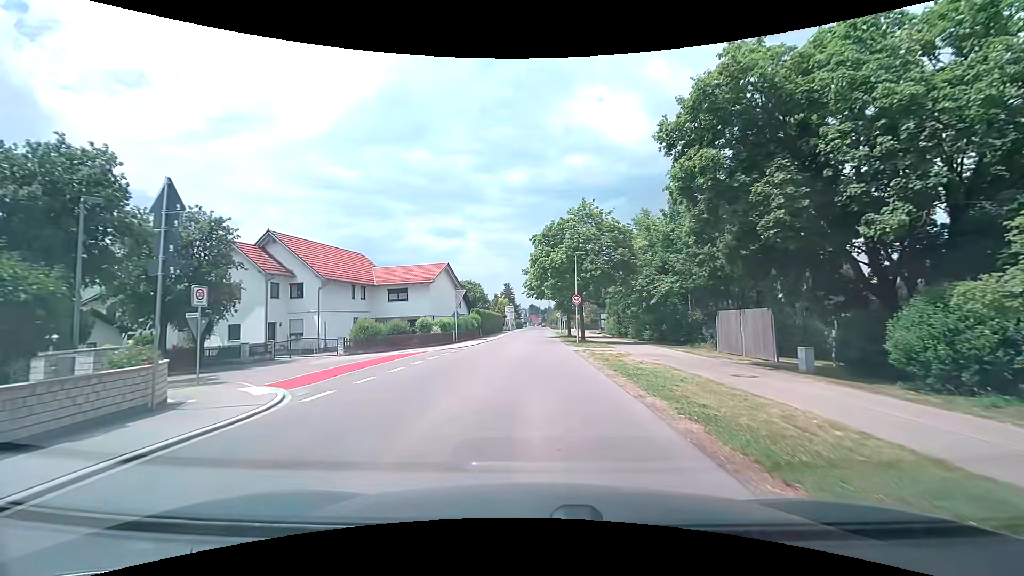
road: tertiary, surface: asphalt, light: Day
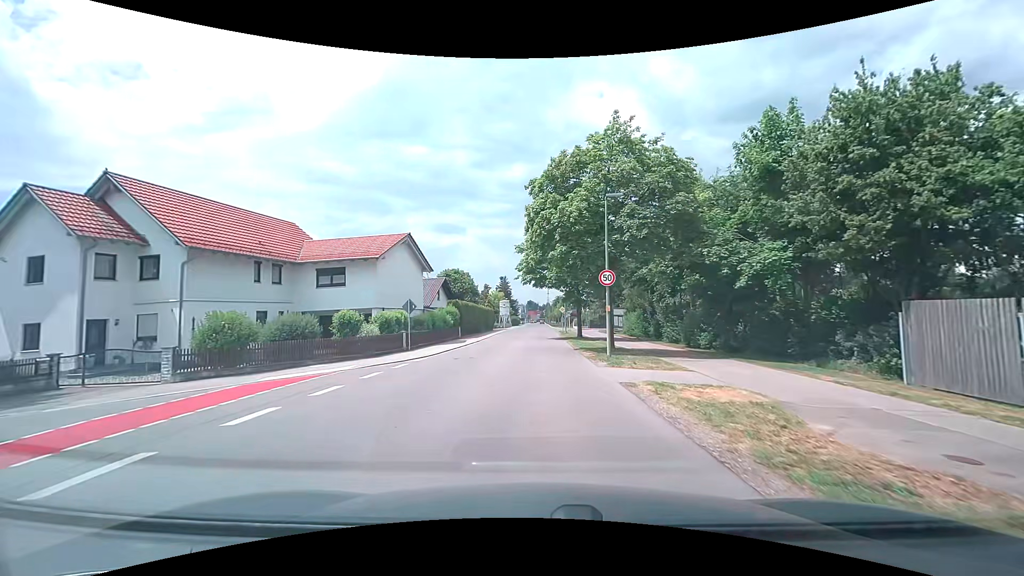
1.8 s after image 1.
(+0.4, +14.9) m; +2°
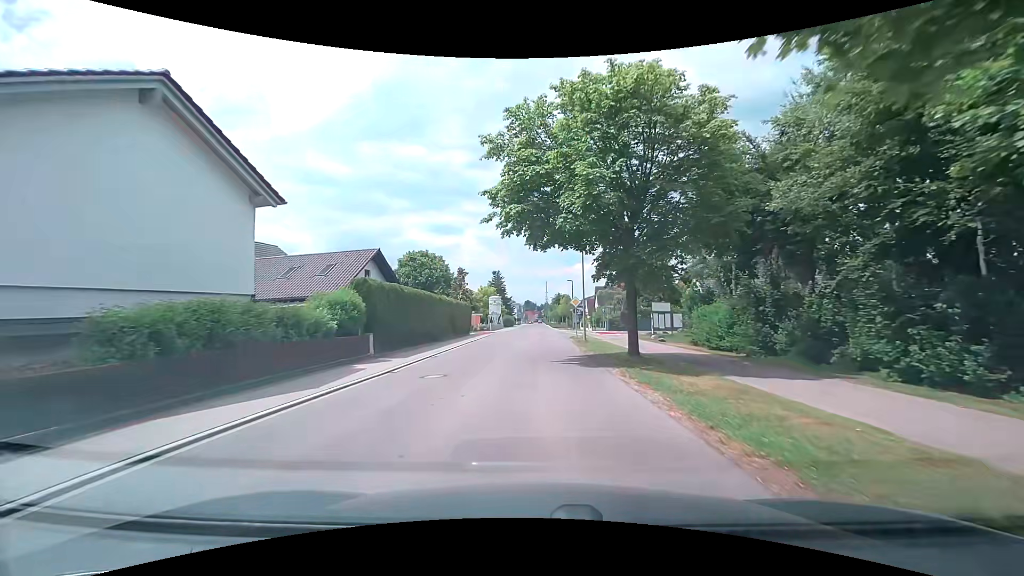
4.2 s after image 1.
(0.0, +23.1) m; 0°
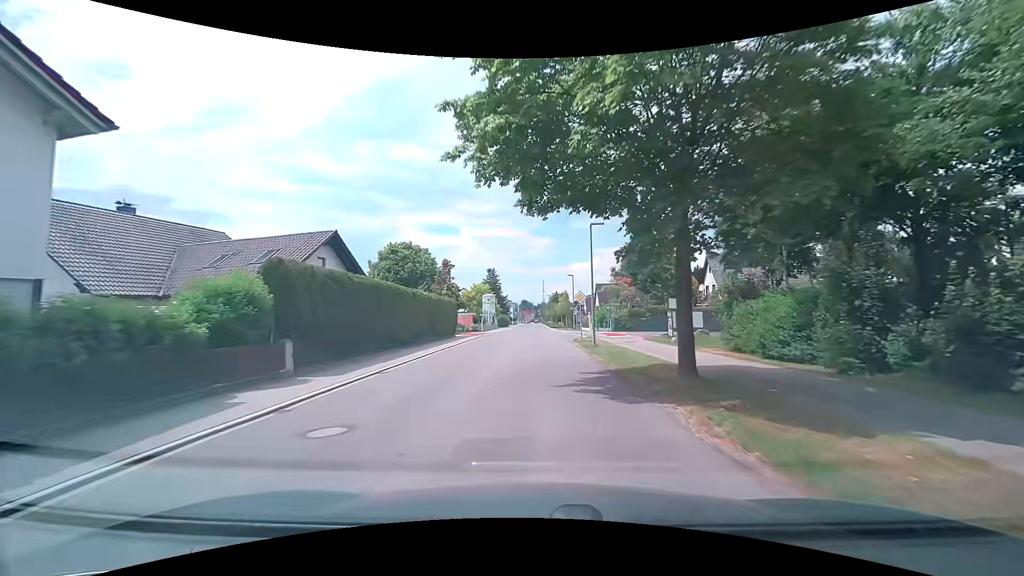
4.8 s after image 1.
(+0.1, +6.6) m; 0°
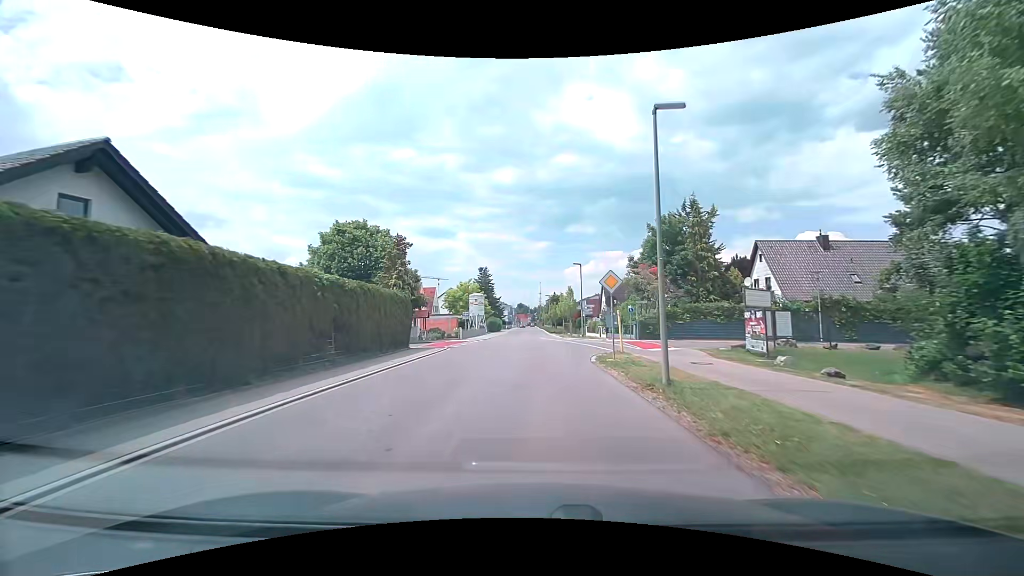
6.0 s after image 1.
(+0.2, +14.1) m; +1°
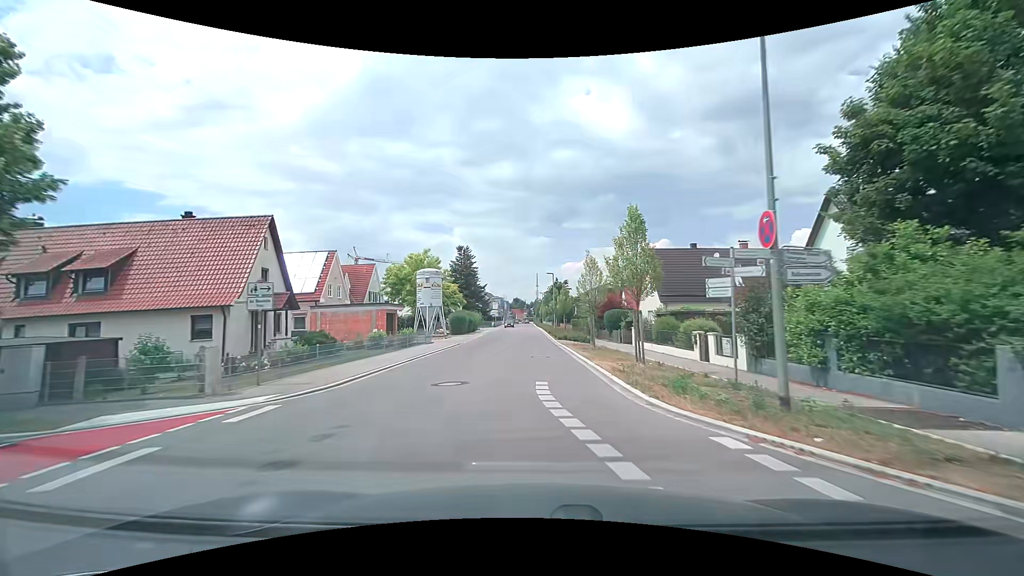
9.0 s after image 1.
(+0.5, +34.1) m; +1°
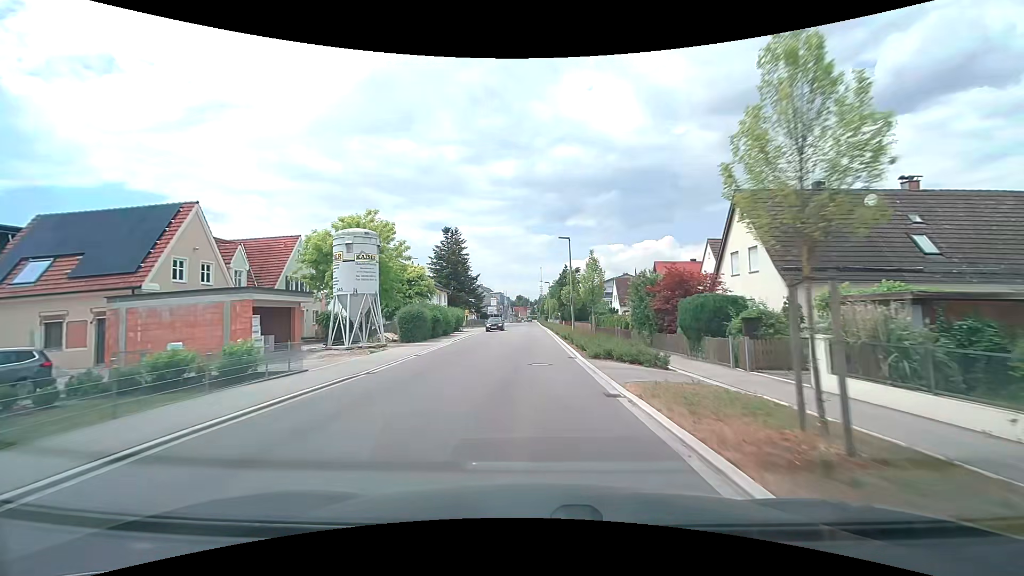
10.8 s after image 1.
(-0.1, +20.5) m; 0°
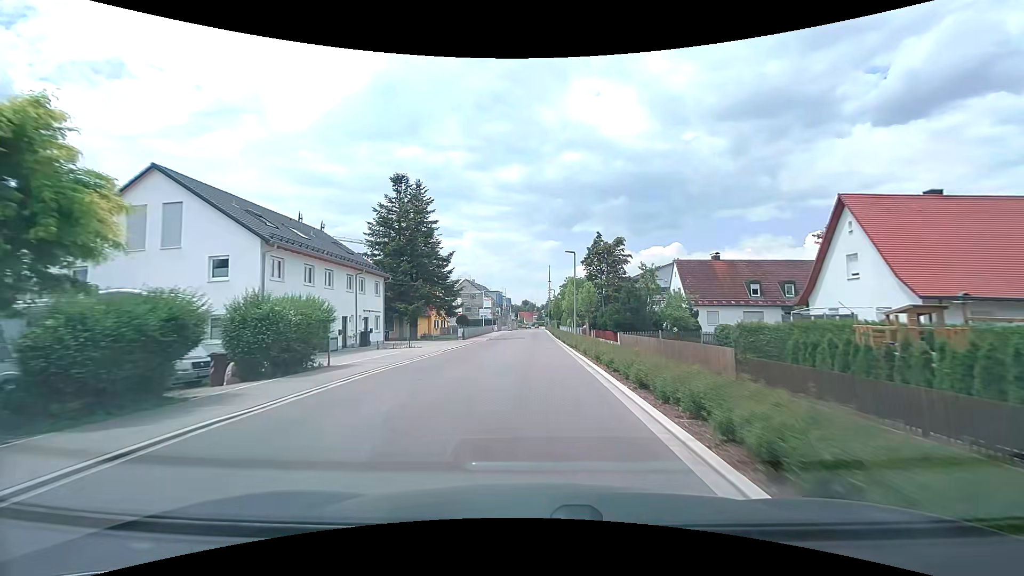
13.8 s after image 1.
(-0.4, +36.0) m; -1°
(0, +10) (0, +20) (0, +30) (0, +40) (0, +50) (0, +60) (0, +70) (0, +80) (0, +90) (0, +100) m
